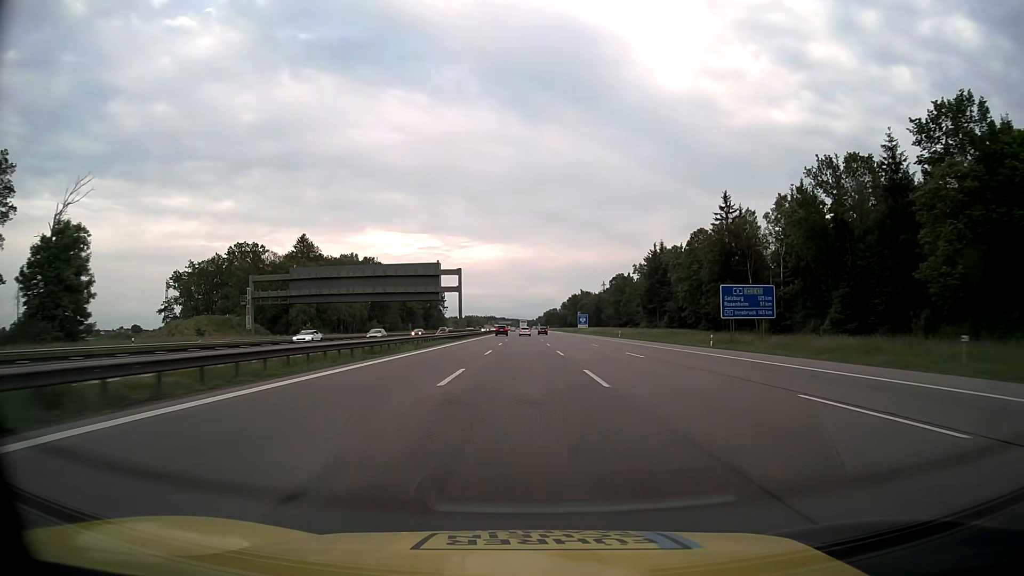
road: motorway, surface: asphalt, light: Day
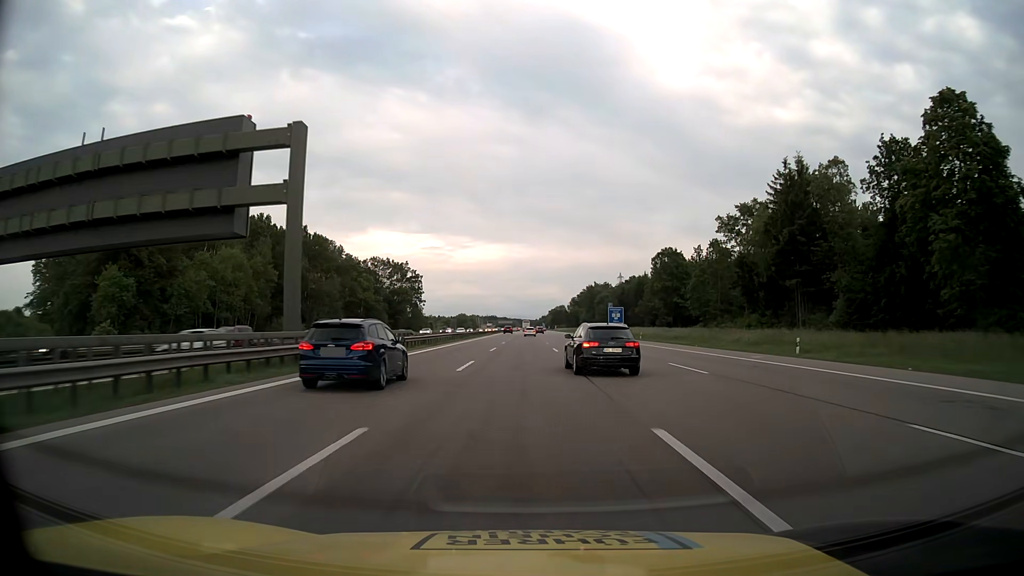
(+0.1, +67.1) m; 0°
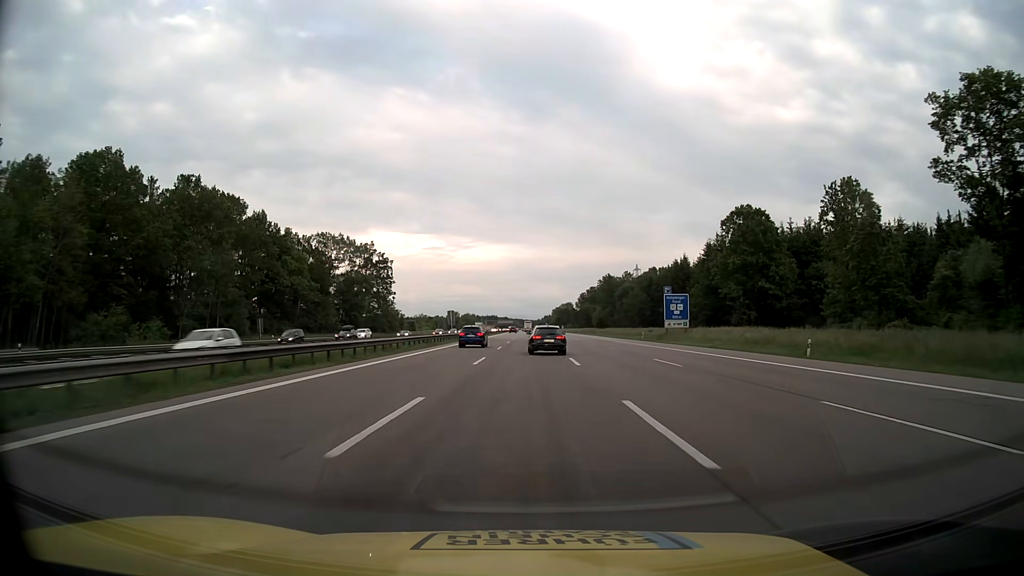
(0.0, +50.3) m; 0°
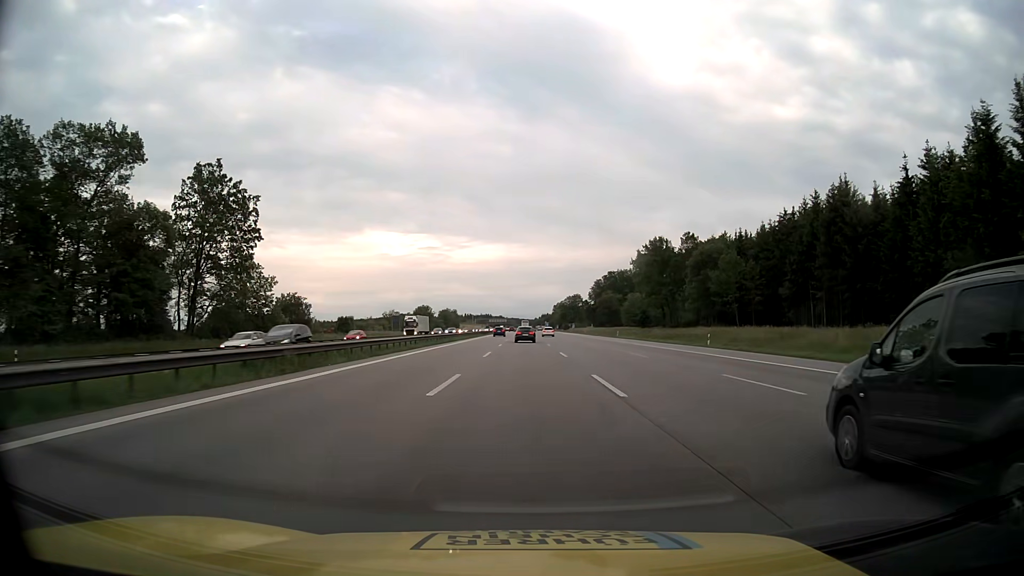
(+0.2, +84.0) m; 0°
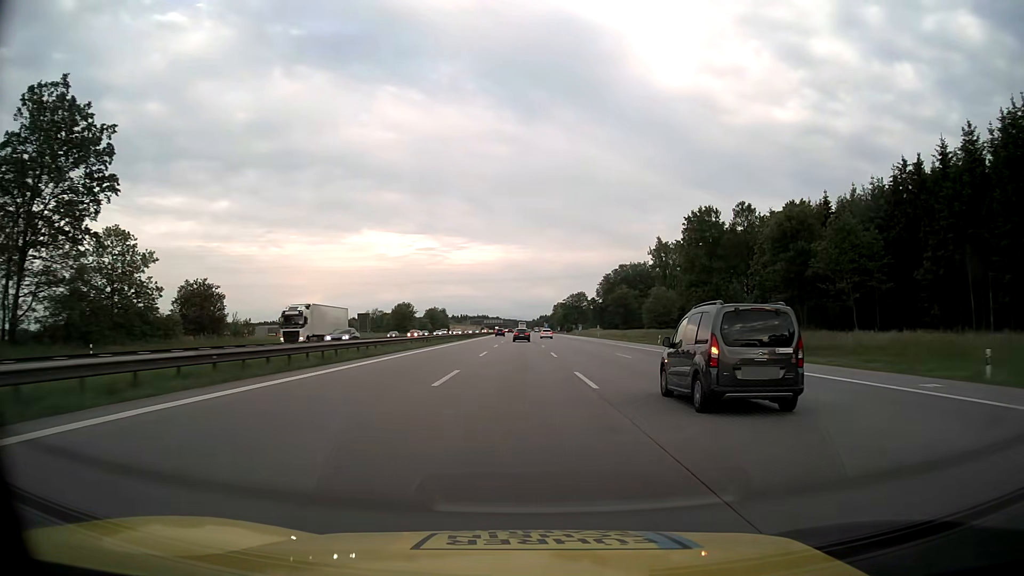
(+0.1, +33.5) m; 0°
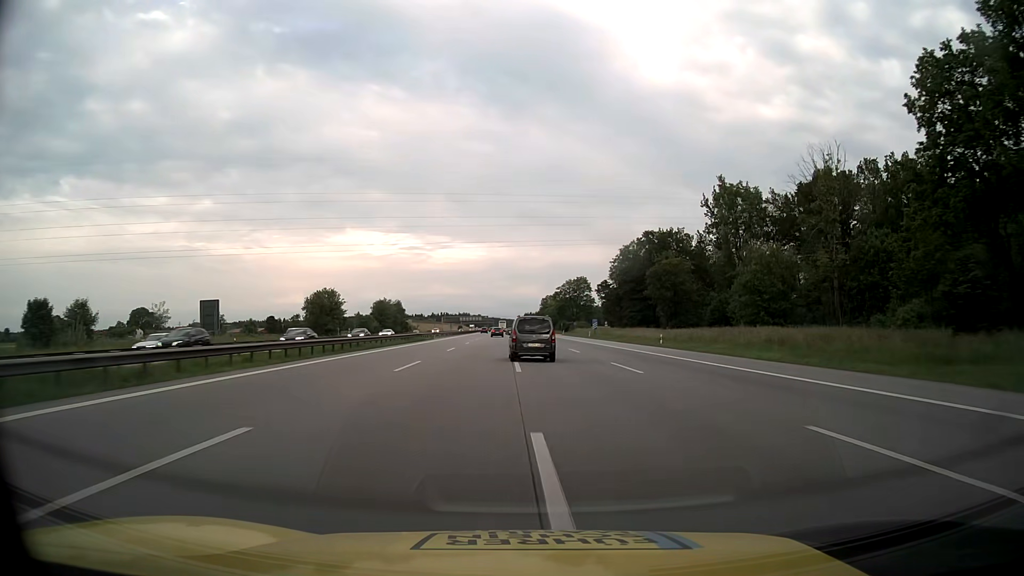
(+0.8, +67.1) m; +1°
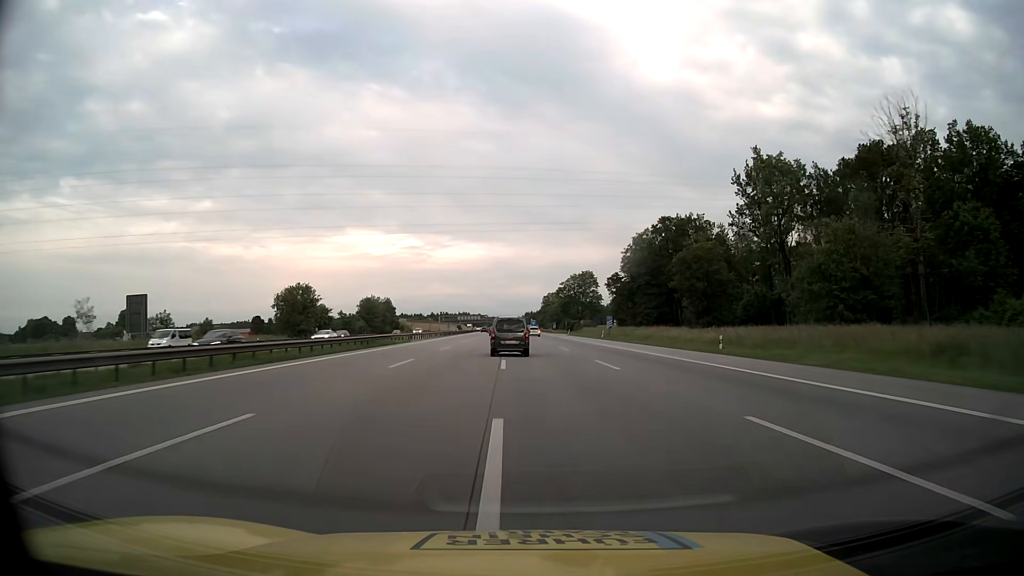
(0.0, +16.8) m; 0°
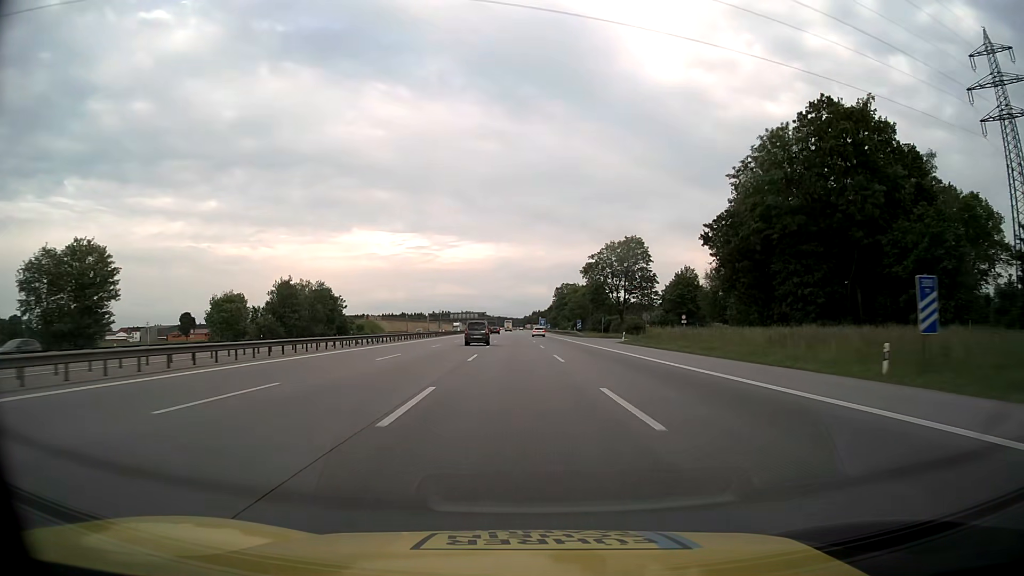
(-0.3, +67.1) m; -1°
(0, +10) (0, +20) (0, +30) (0, +40) (0, +50) (0, +60) (0, +70) (+1, +80) (+1, +90) (+1, +100) m
